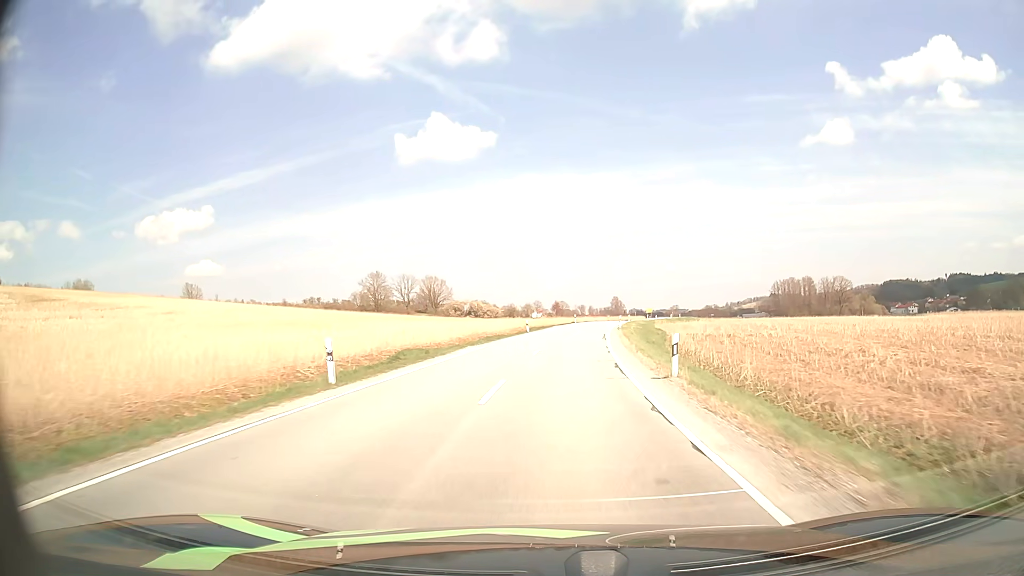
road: secondary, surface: asphalt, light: Day
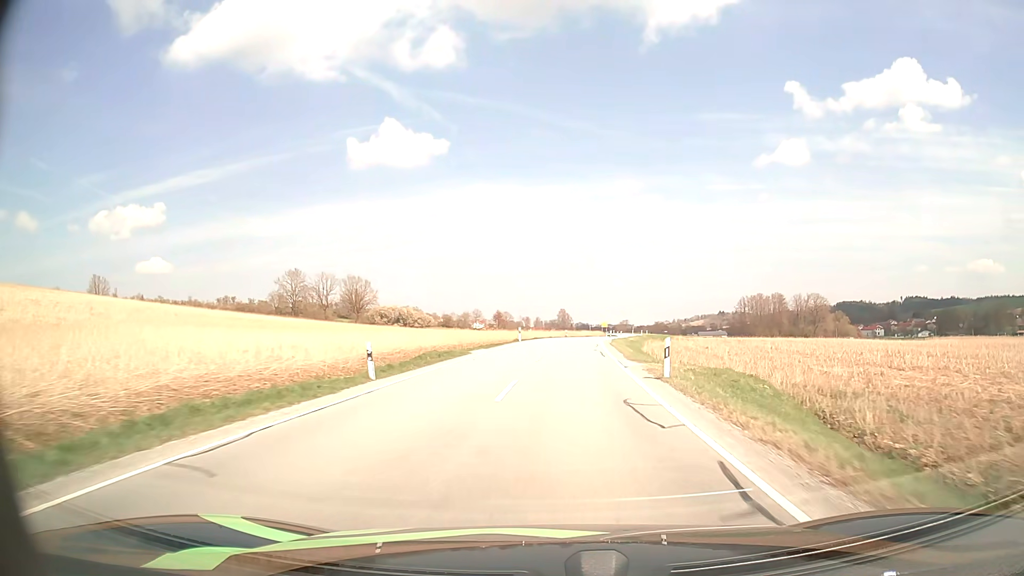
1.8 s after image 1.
(+1.2, +35.3) m; +4°
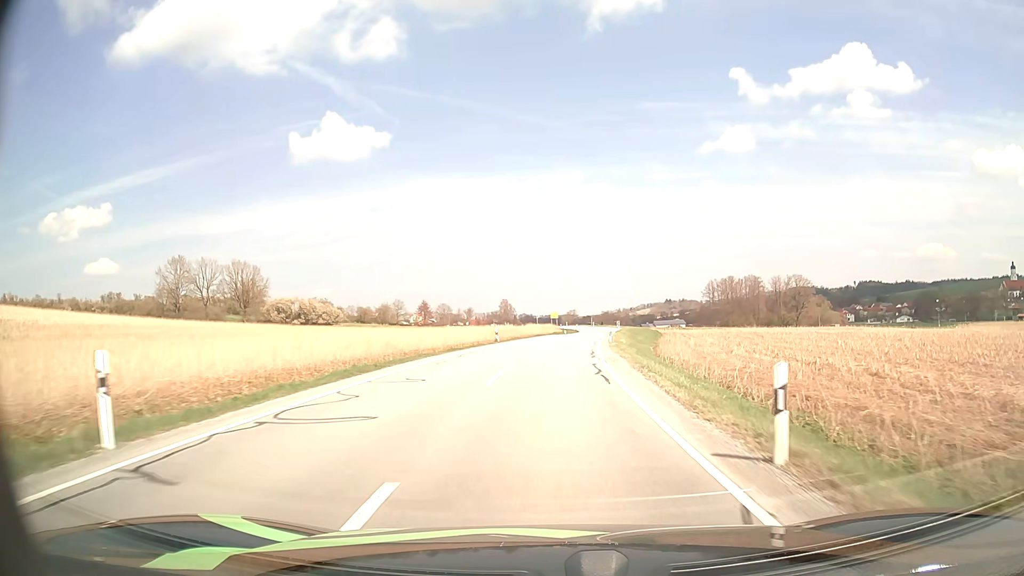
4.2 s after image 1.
(+2.2, +45.5) m; +5°
(0, +10) (0, +20) (+1, +30) (+1, +40) (+2, +50) (+3, +60) (+5, +70) (+6, +80) (+7, +90) (+8, +100) m
